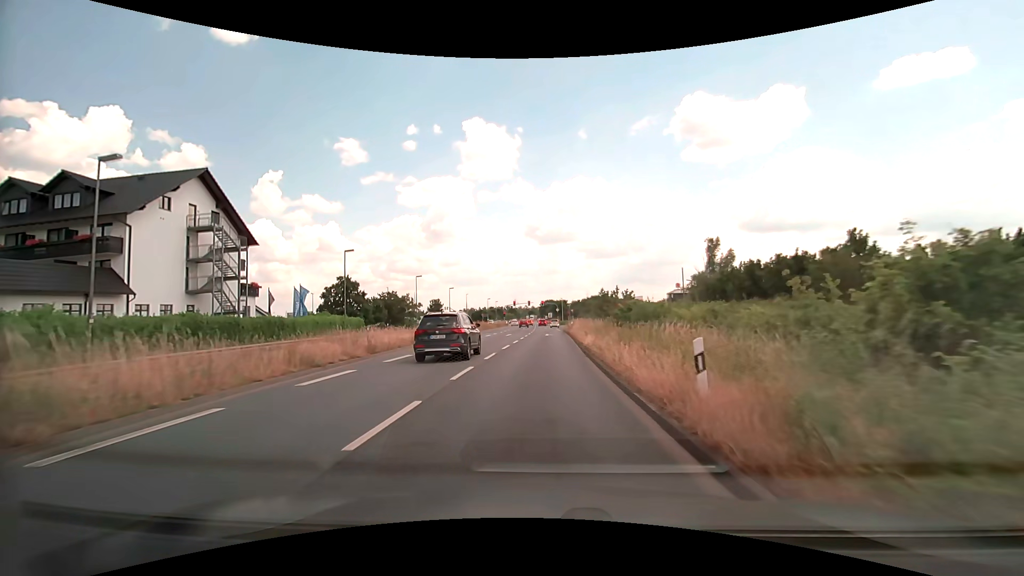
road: primary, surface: asphalt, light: Day
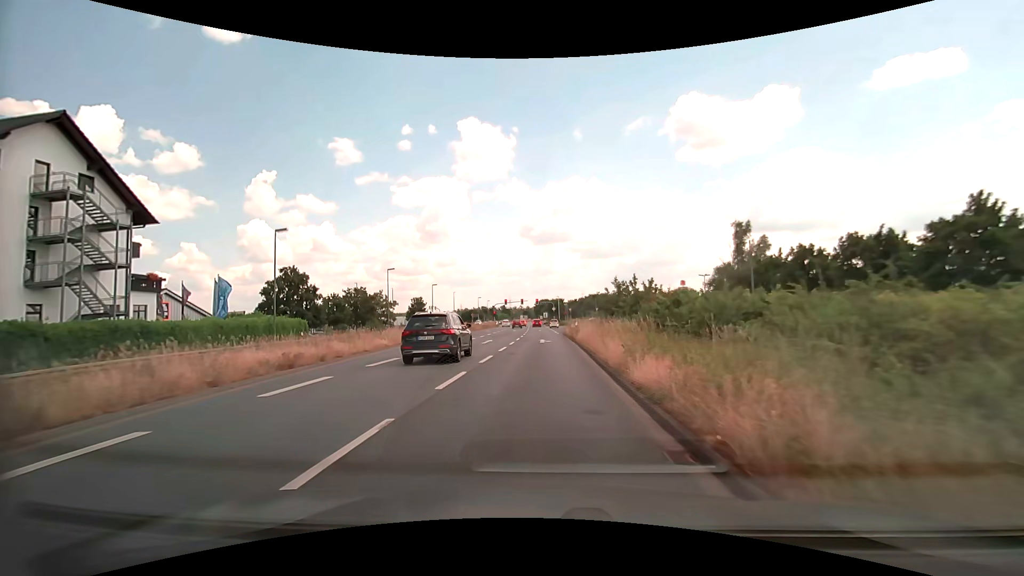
(+0.1, +13.6) m; 0°
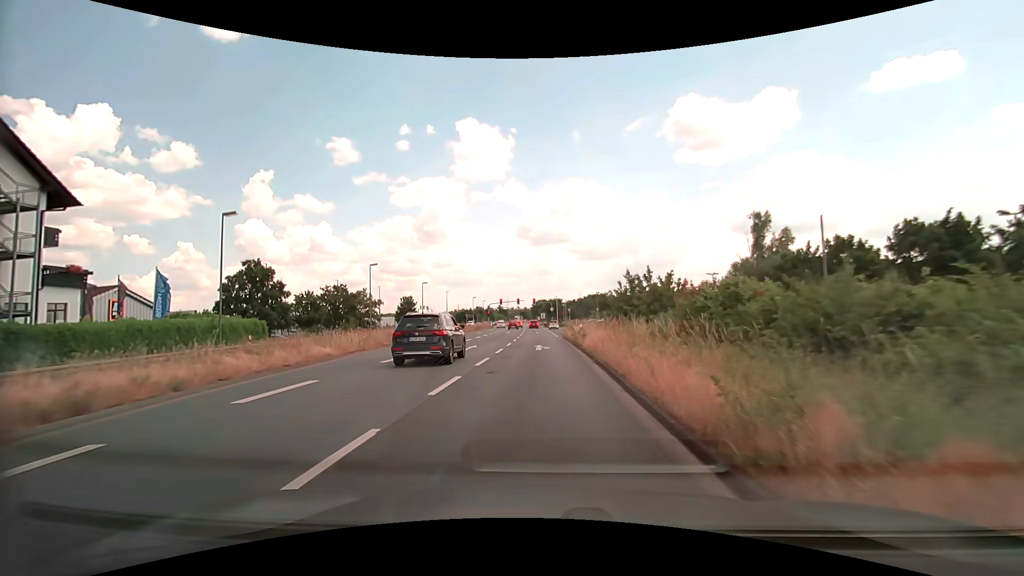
(0.0, +6.7) m; 0°
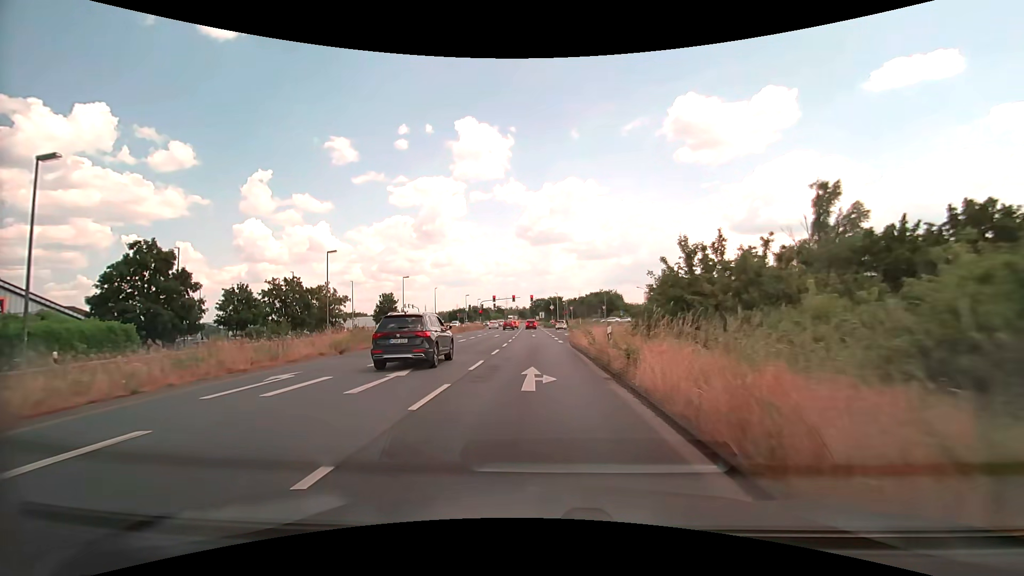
(+0.1, +13.3) m; 0°
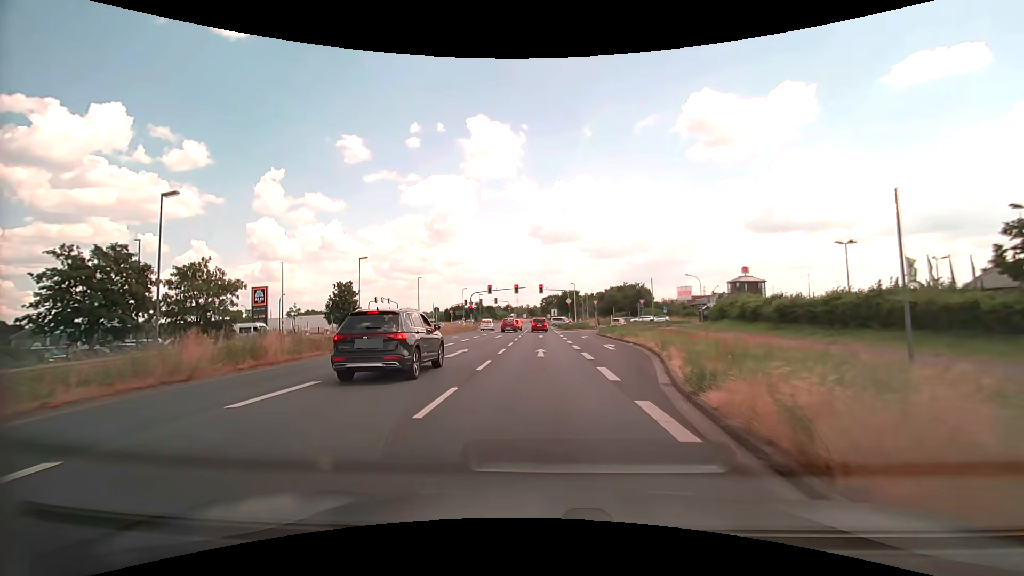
(-0.3, +26.3) m; -1°
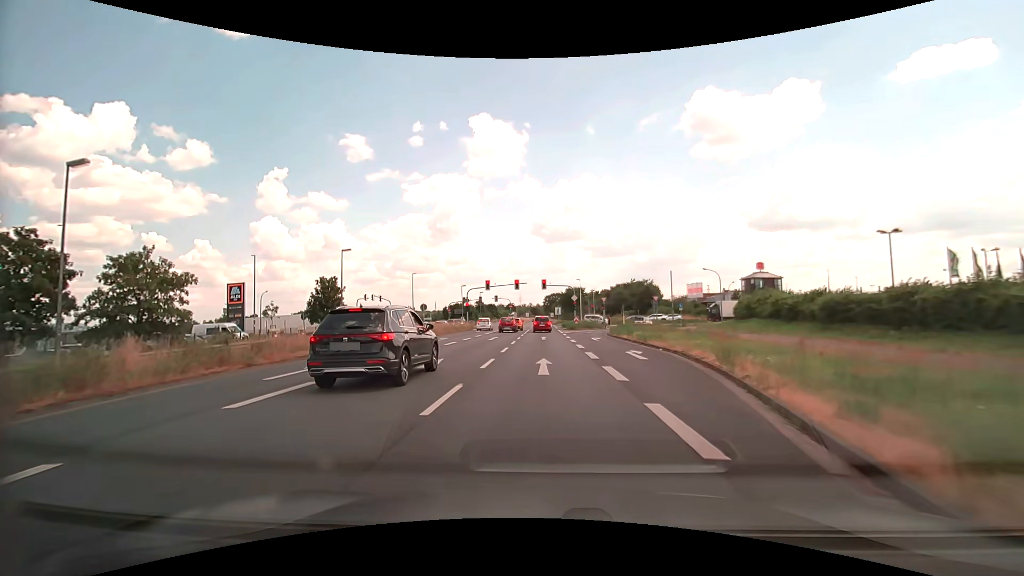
(0.0, +6.4) m; 0°
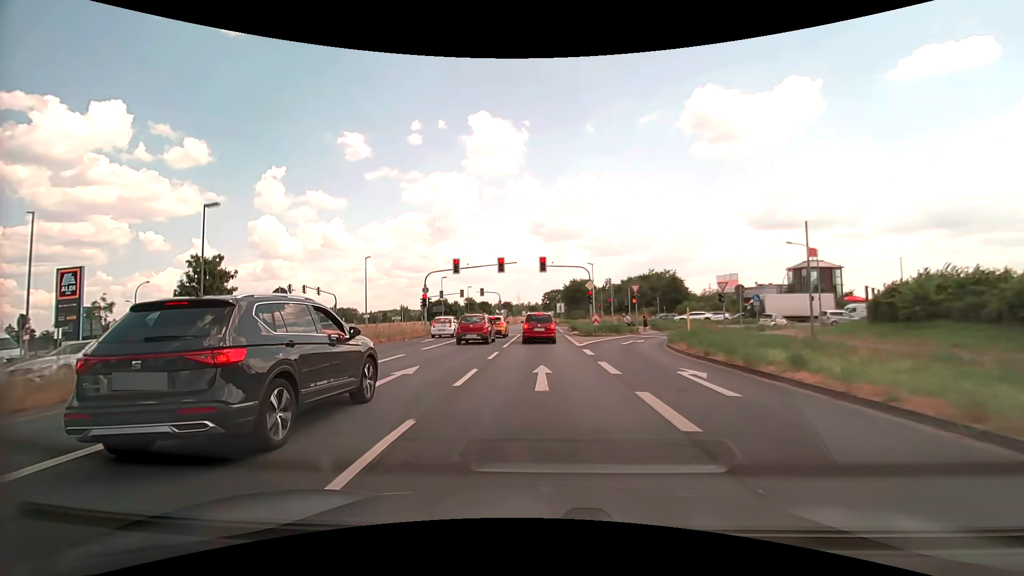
(0.0, +22.6) m; 0°
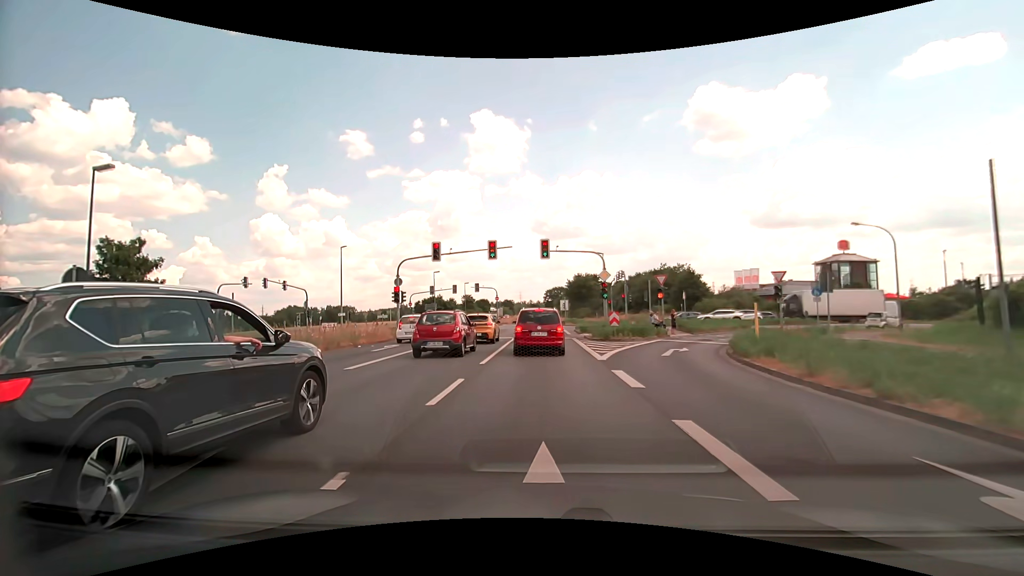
(0.0, +8.4) m; -1°
(0, +10) (0, +20) (0, +30) (0, +40) (0, +50) (0, +60) (+1, +70) (+1, +80) (0, +90) (0, +100) m
